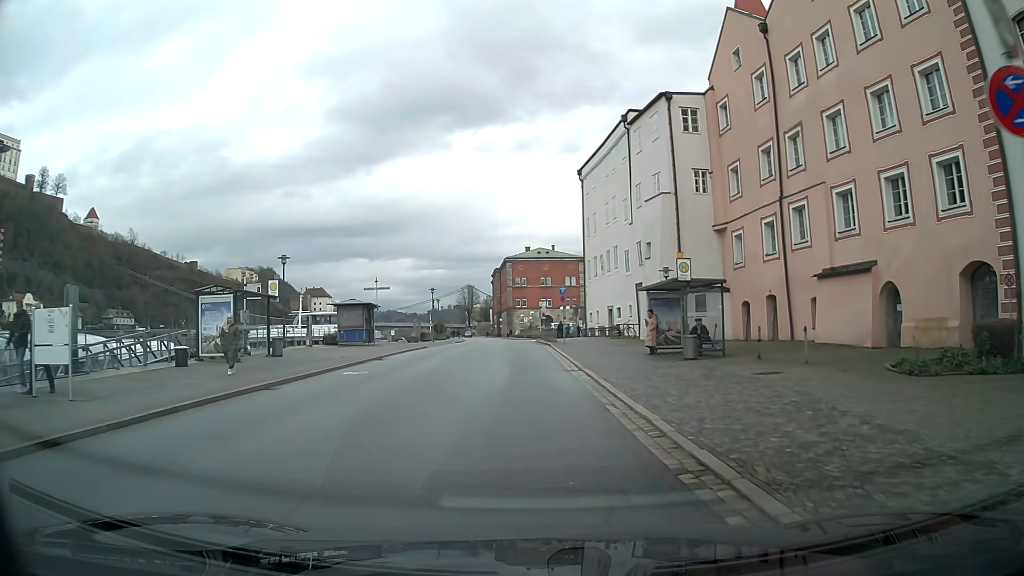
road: residential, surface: asphalt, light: Day
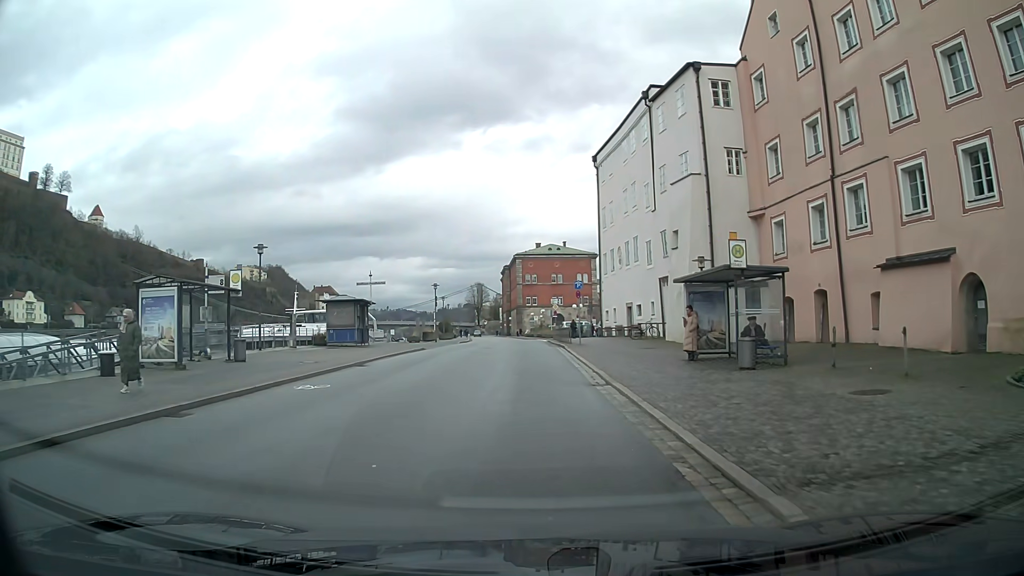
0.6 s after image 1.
(0.0, +4.5) m; 0°
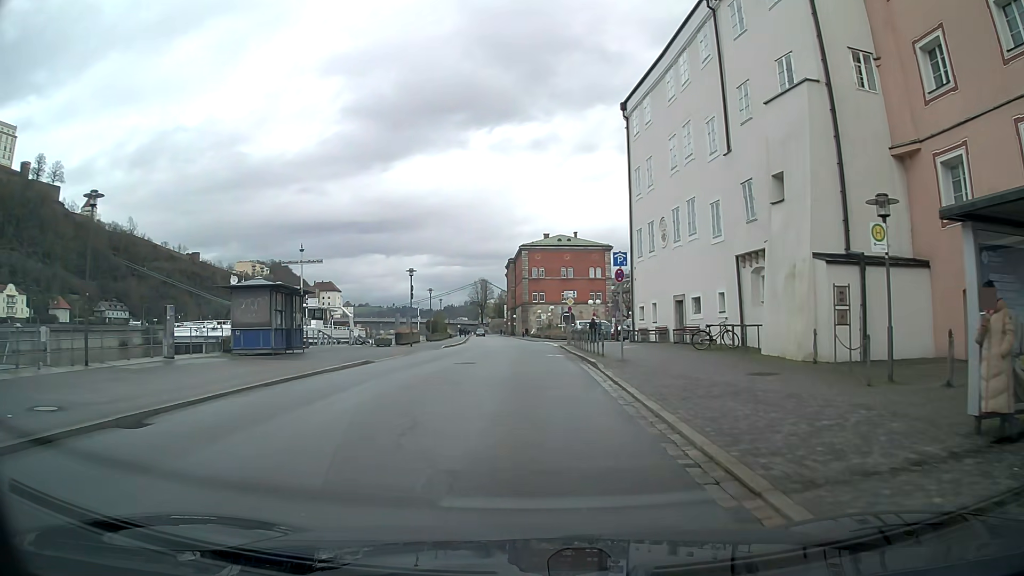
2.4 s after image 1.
(-0.1, +13.7) m; -1°
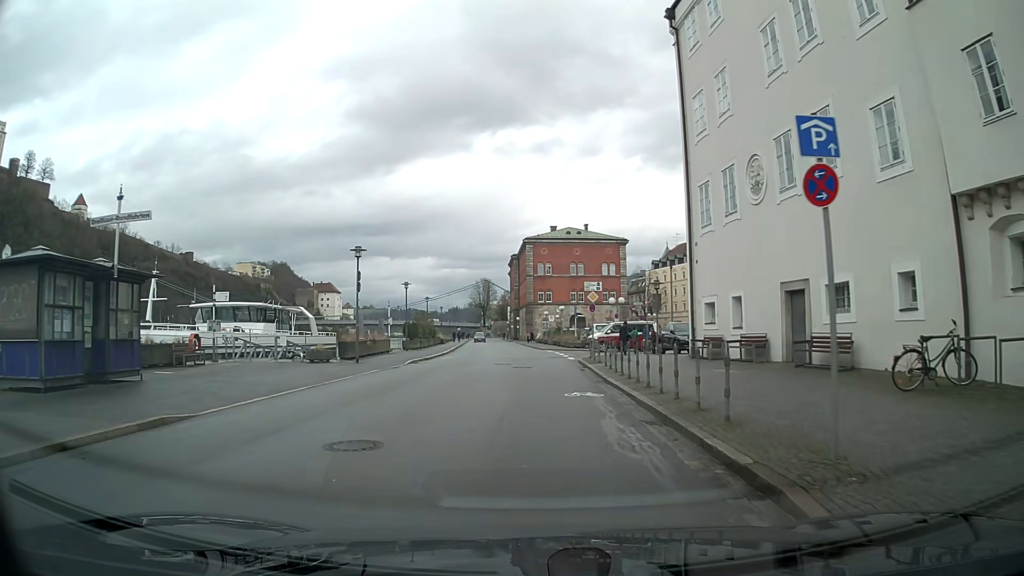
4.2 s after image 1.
(-0.1, +13.8) m; -1°
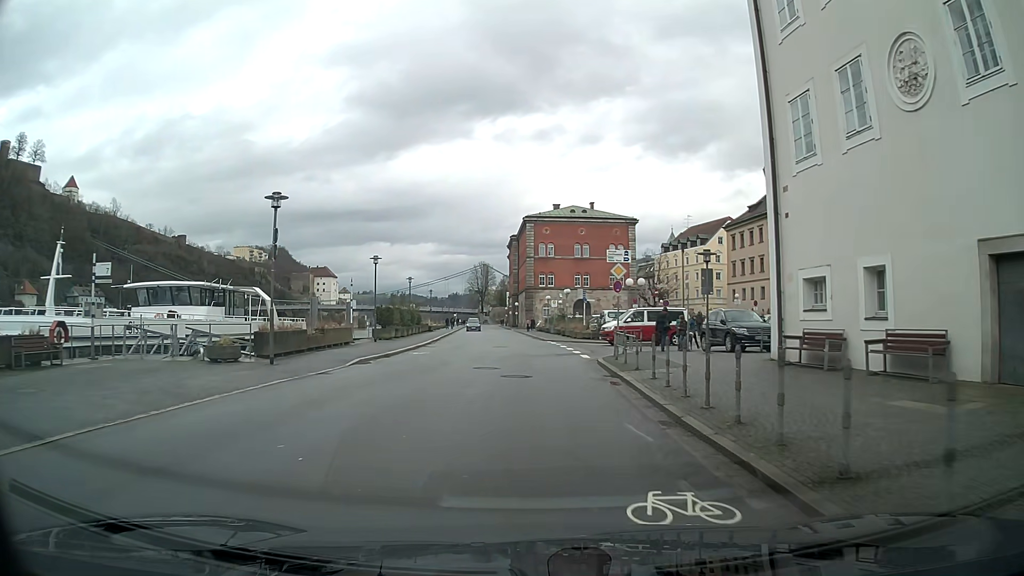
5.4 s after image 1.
(0.0, +9.3) m; 0°
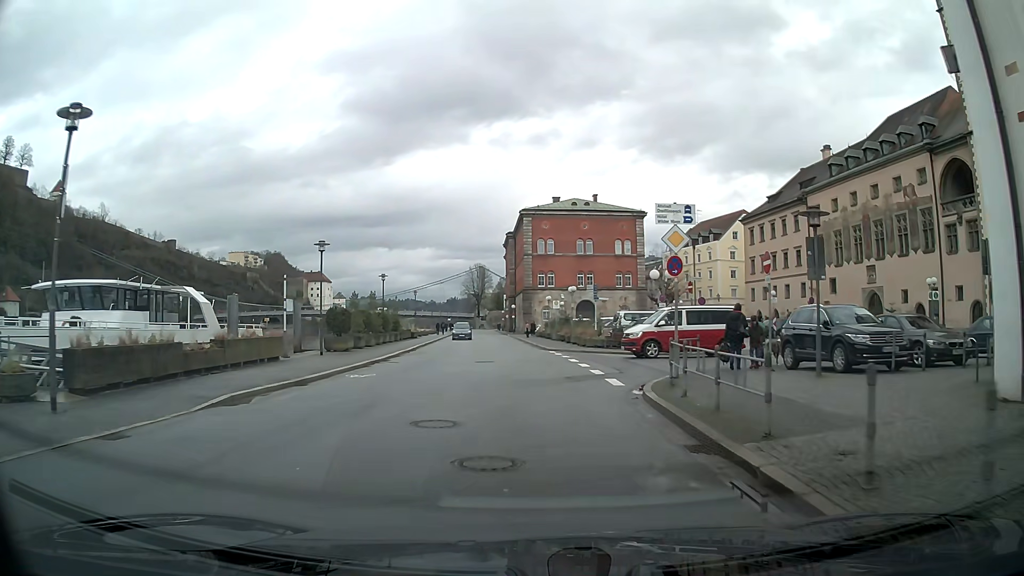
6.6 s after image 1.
(+0.1, +9.4) m; +1°
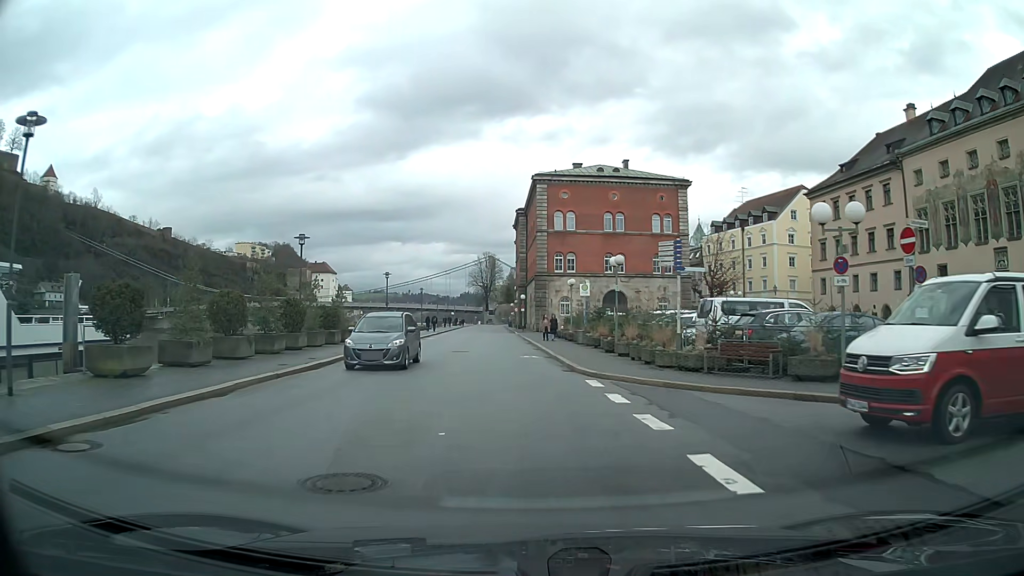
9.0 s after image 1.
(-0.2, +18.9) m; -2°
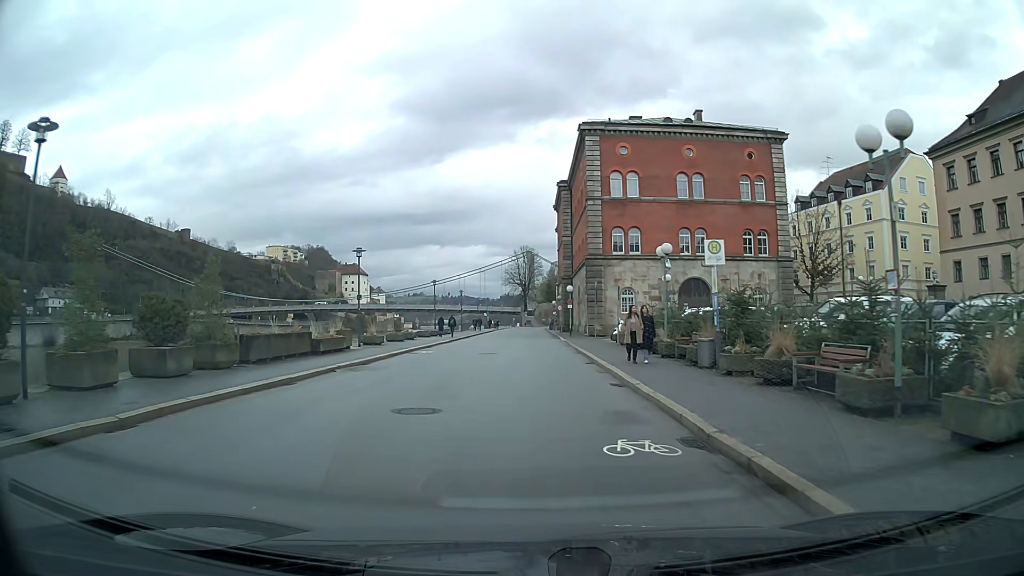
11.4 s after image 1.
(-0.7, +18.8) m; -3°
(0, +10) (0, +20) (0, +30) (0, +40) (0, +50) (0, +60) (0, +70) (-1, +80) (-1, +90) (-1, +100) m
